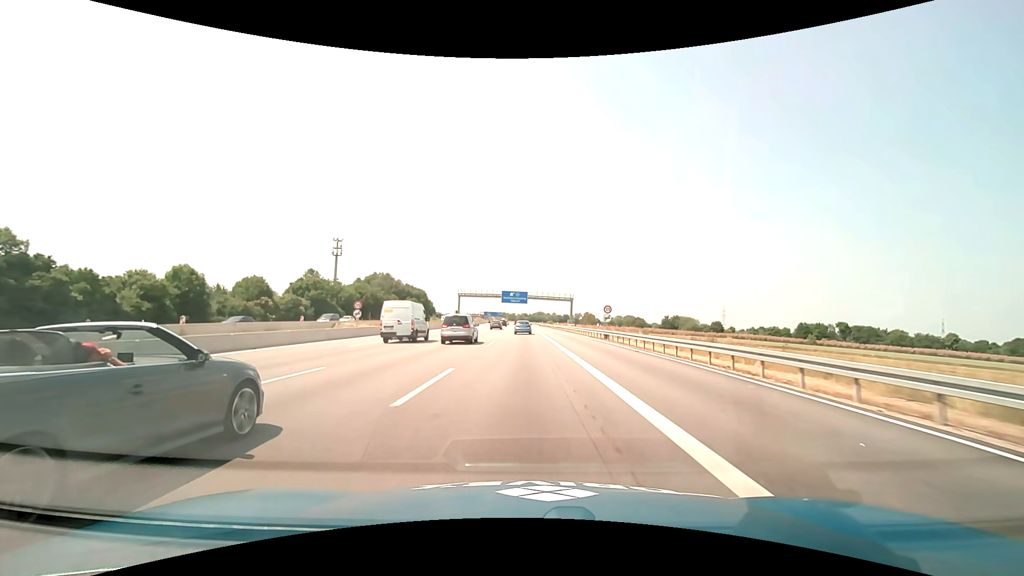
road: motorway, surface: asphalt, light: Day
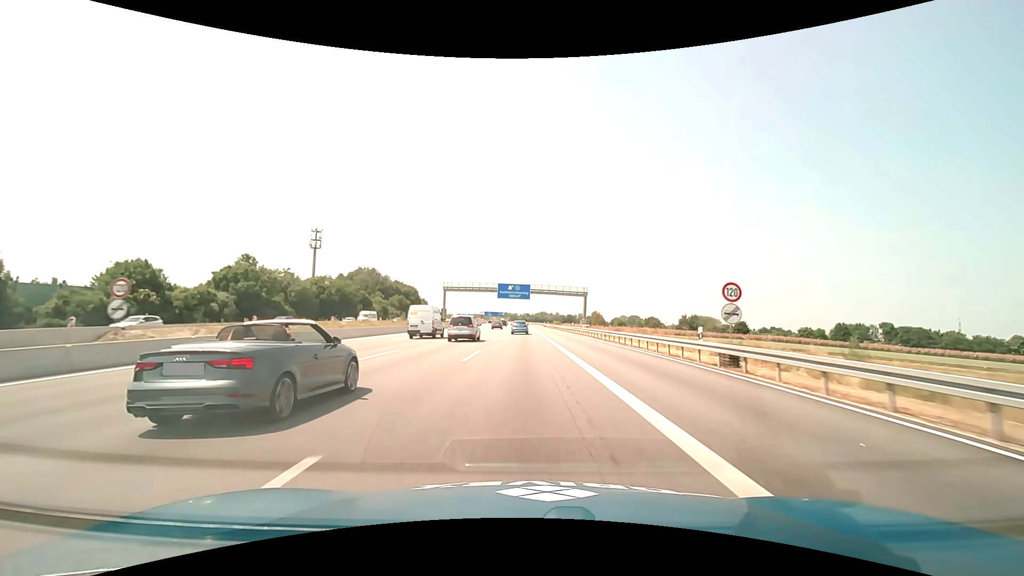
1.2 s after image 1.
(0.0, +27.2) m; 0°
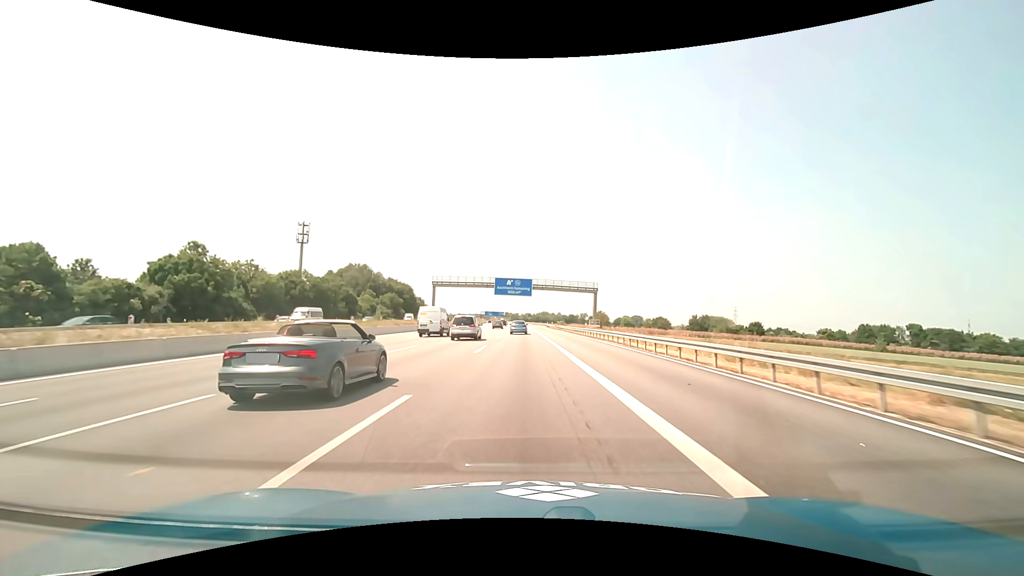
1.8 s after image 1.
(0.0, +13.9) m; 0°
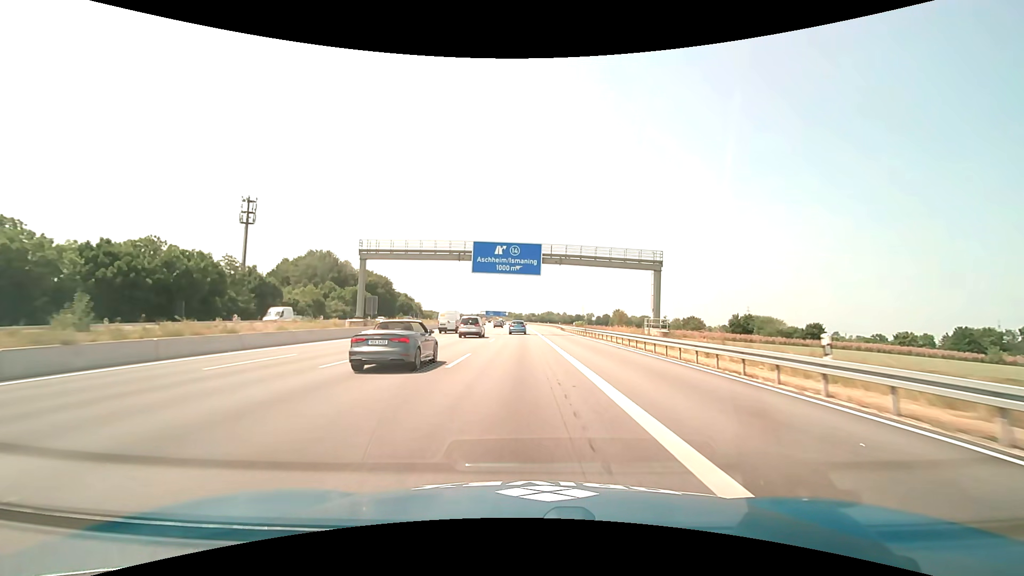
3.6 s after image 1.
(-0.2, +42.7) m; -1°
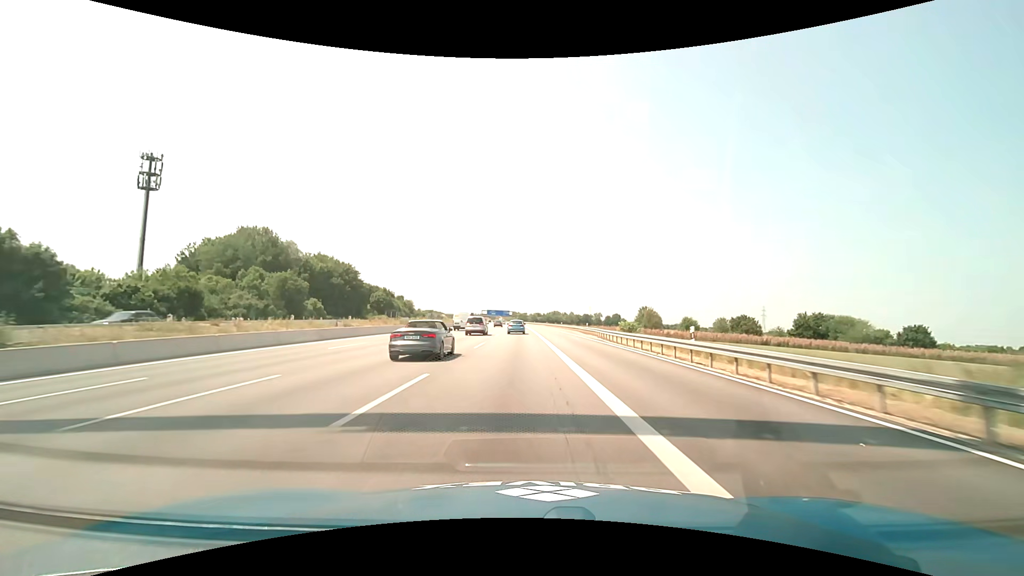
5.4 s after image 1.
(-0.1, +44.2) m; -1°
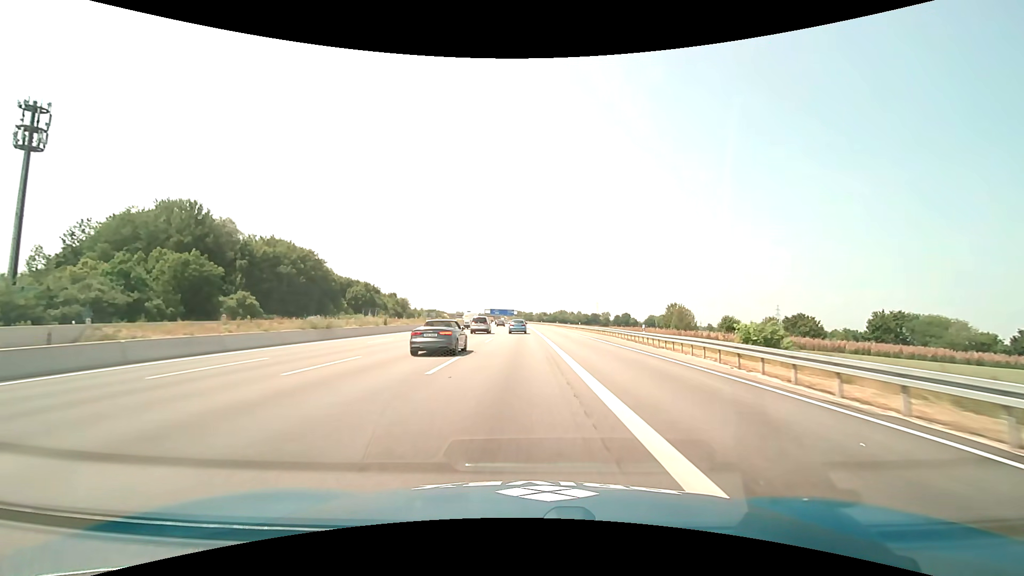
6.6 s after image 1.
(-0.1, +30.0) m; -1°
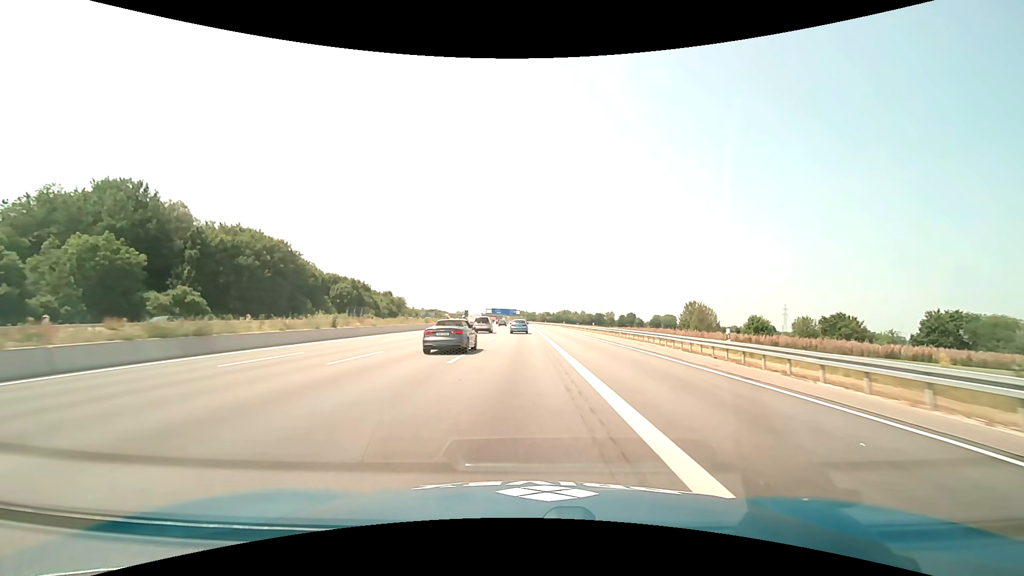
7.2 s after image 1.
(0.0, +15.1) m; 0°
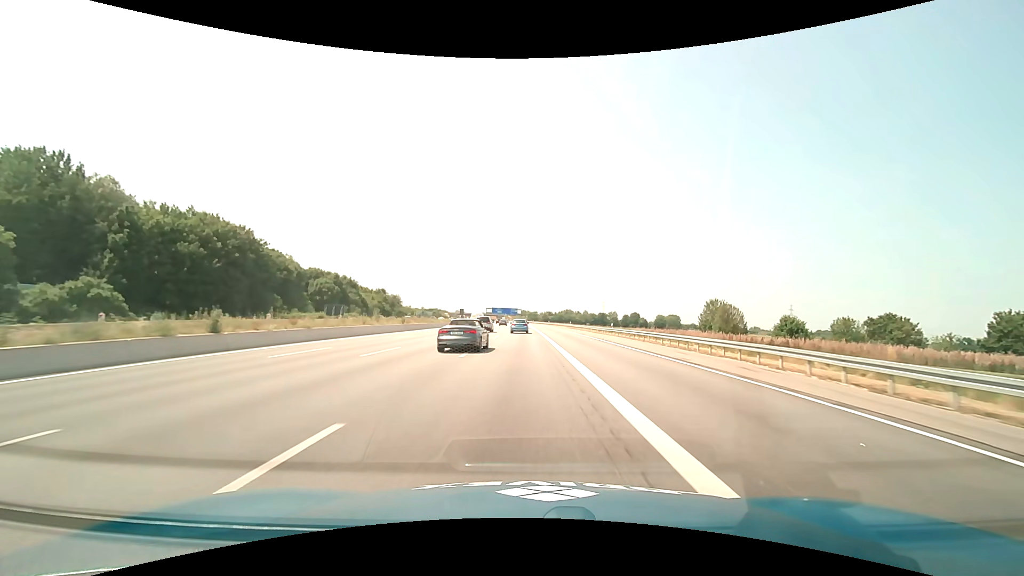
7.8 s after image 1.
(0.0, +15.0) m; 0°
(0, +10) (0, +20) (0, +30) (0, +40) (0, +50) (0, +60) (0, +70) (0, +80) (0, +90) (-1, +100) m
